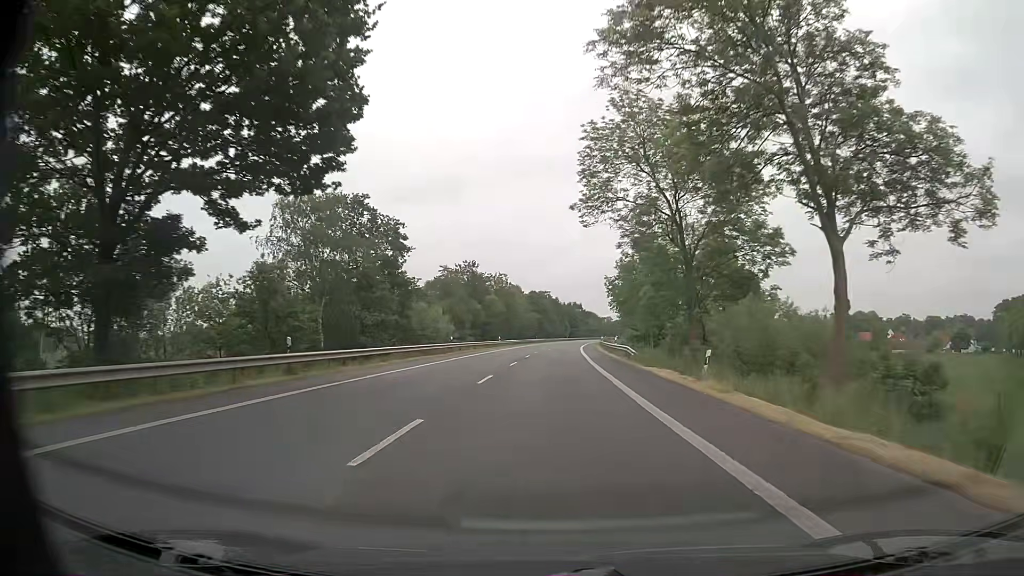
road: primary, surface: asphalt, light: Day
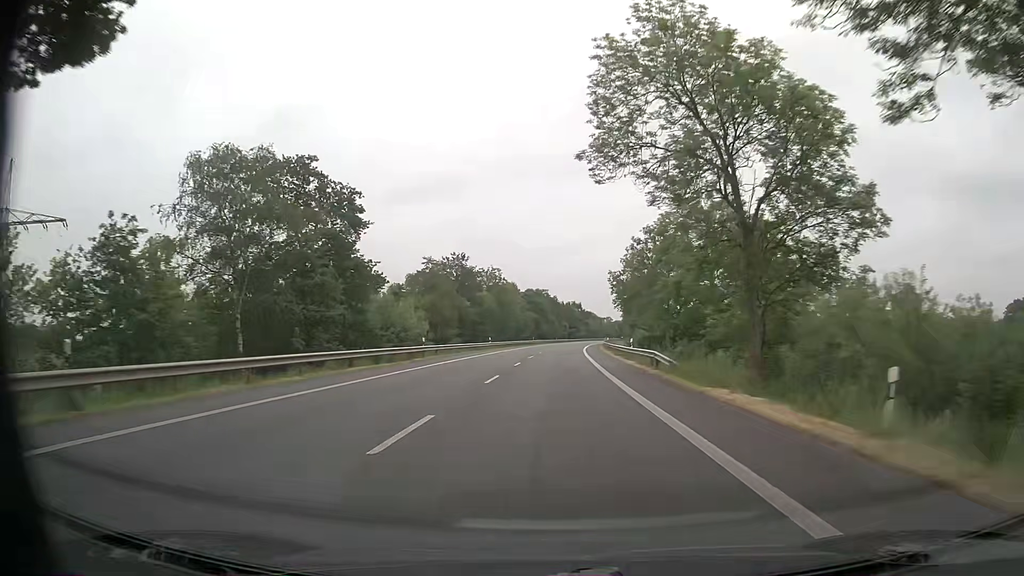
(+0.1, +11.3) m; 0°
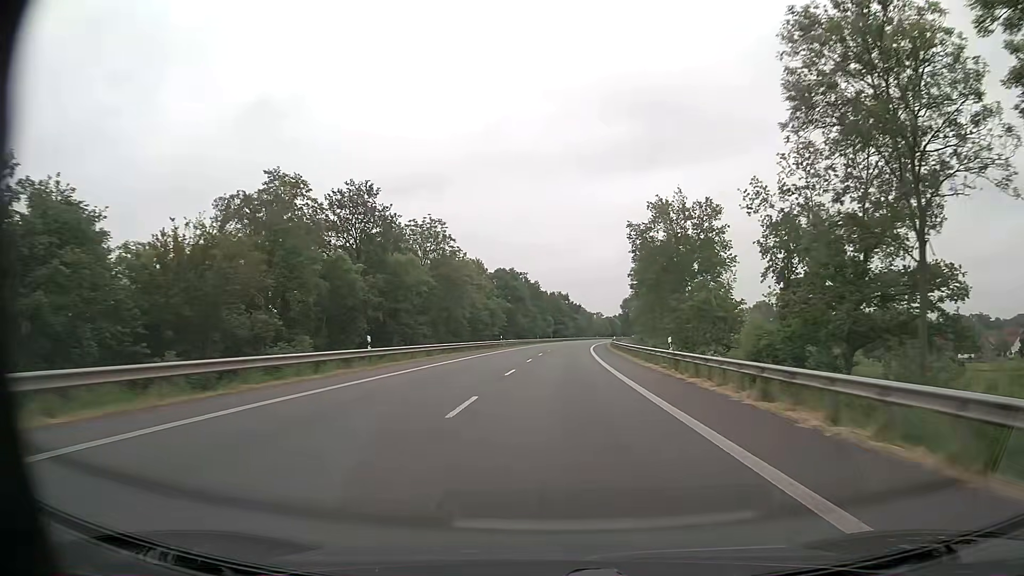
(+0.7, +45.2) m; +2°
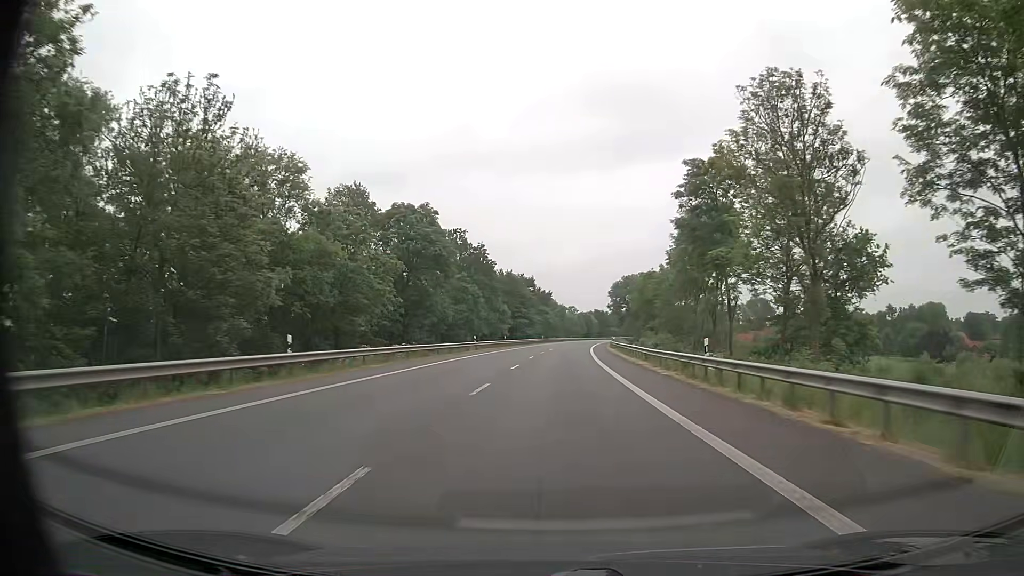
(+1.6, +56.5) m; +3°
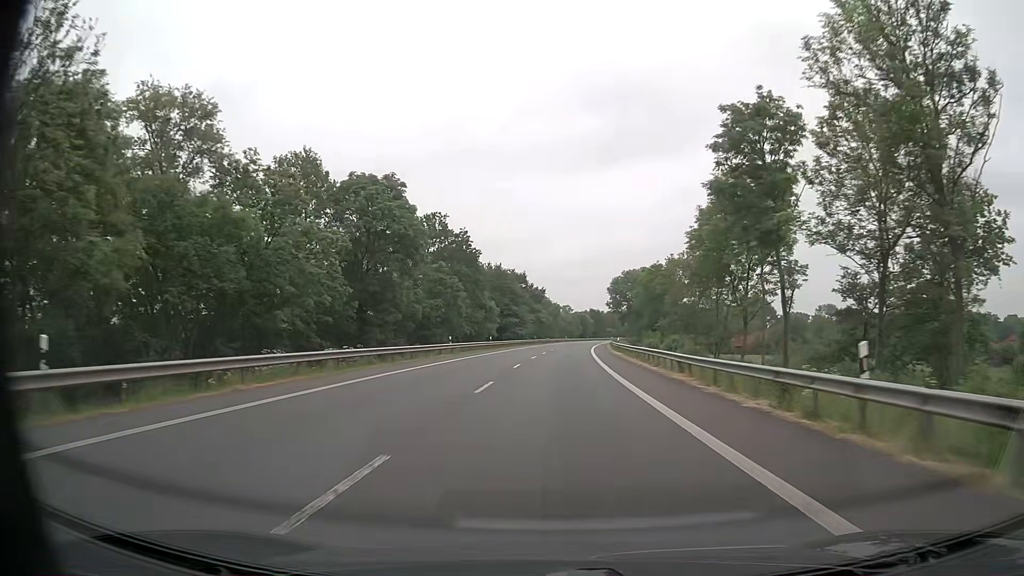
(0.0, +11.3) m; 0°
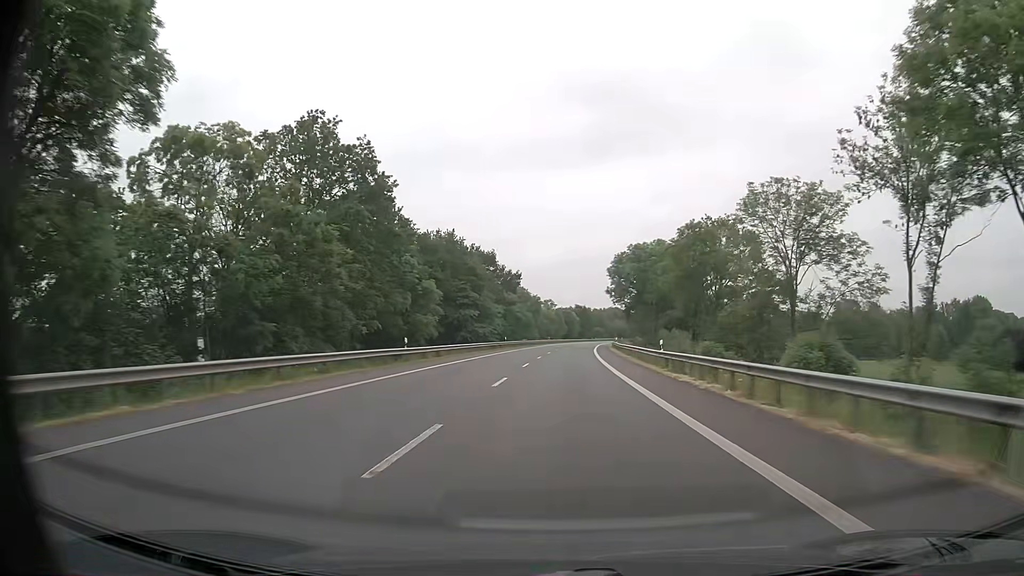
(+0.6, +33.9) m; +2°
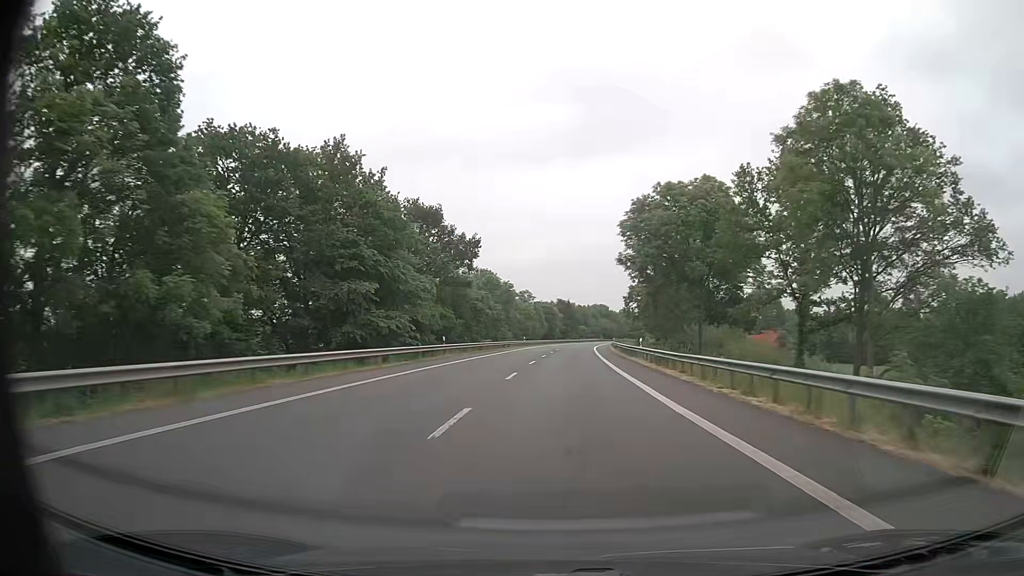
(+0.6, +33.9) m; +2°
(0, +10) (0, +20) (0, +30) (+1, +40) (+1, +50) (+2, +60) (+2, +70) (+3, +80) (+4, +90) (+5, +100) m
